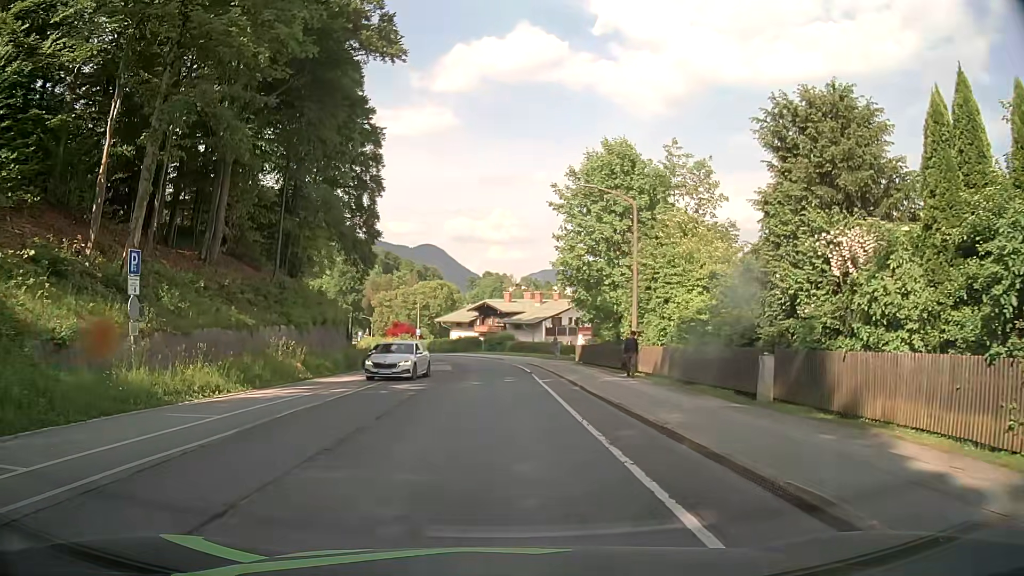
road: tertiary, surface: asphalt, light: Day
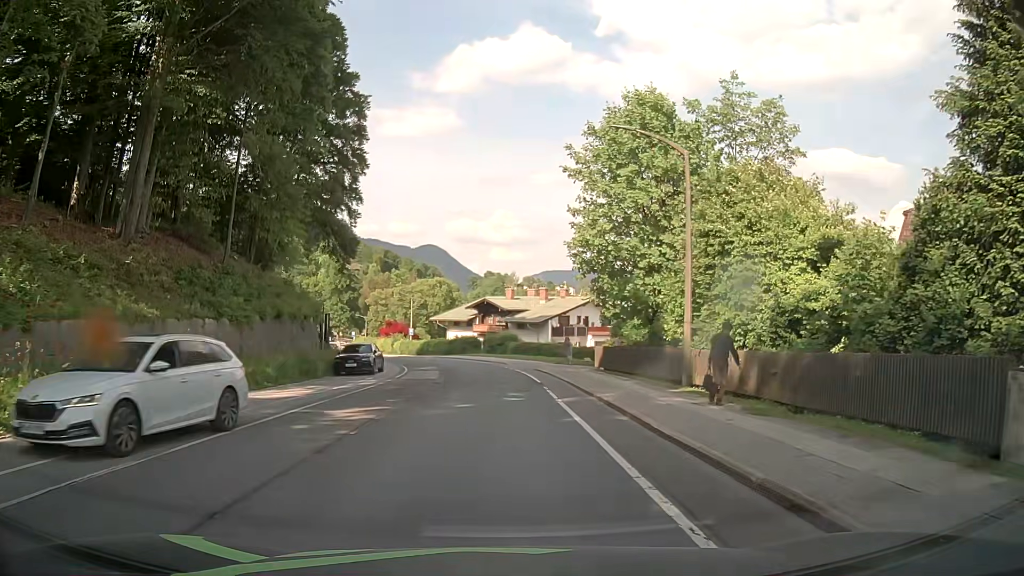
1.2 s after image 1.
(+0.1, +8.0) m; -1°
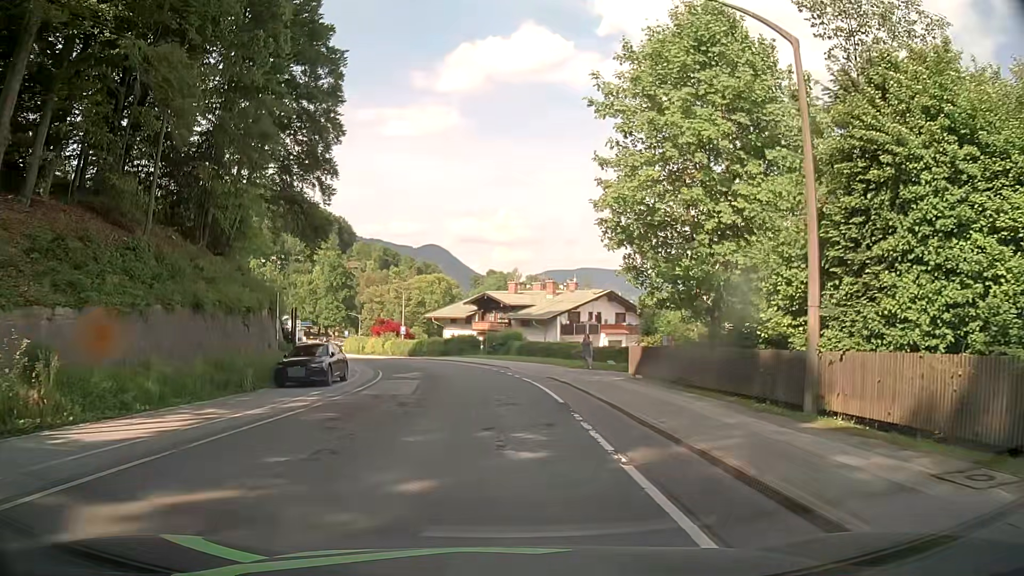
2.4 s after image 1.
(+0.1, +8.4) m; +1°
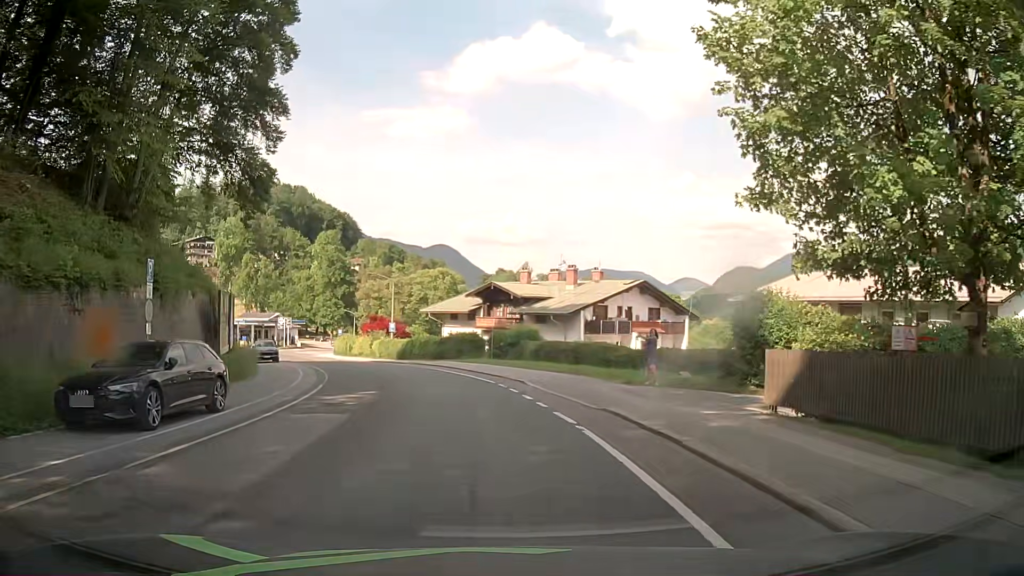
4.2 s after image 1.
(-0.1, +12.4) m; 0°
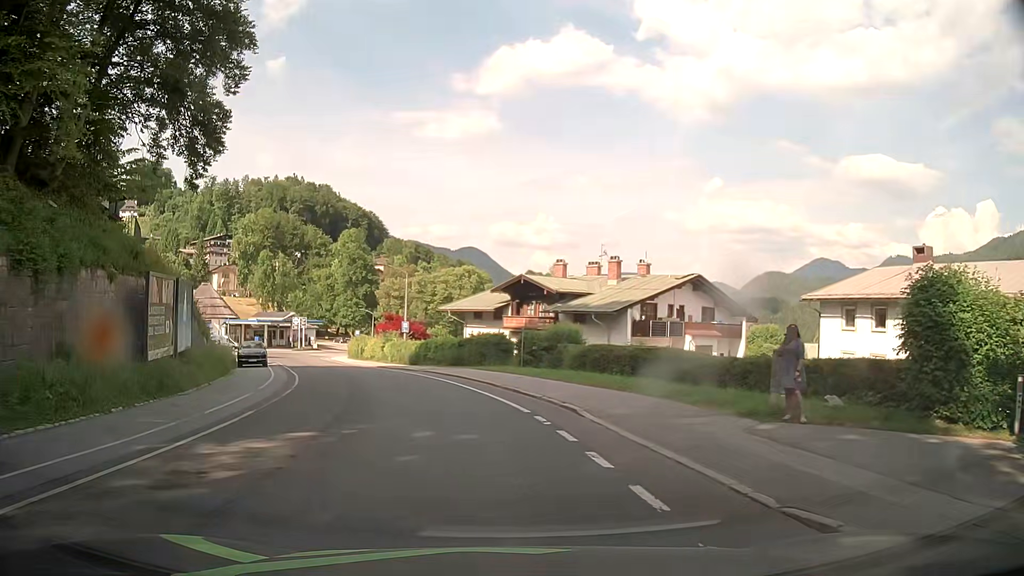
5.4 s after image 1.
(-0.3, +8.4) m; -3°
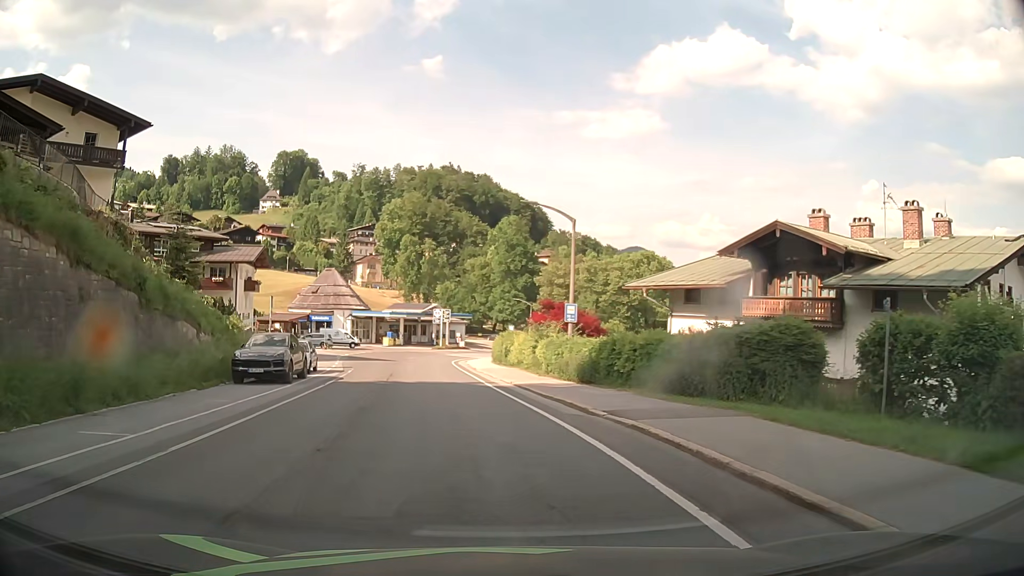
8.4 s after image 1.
(-2.8, +21.9) m; -15°
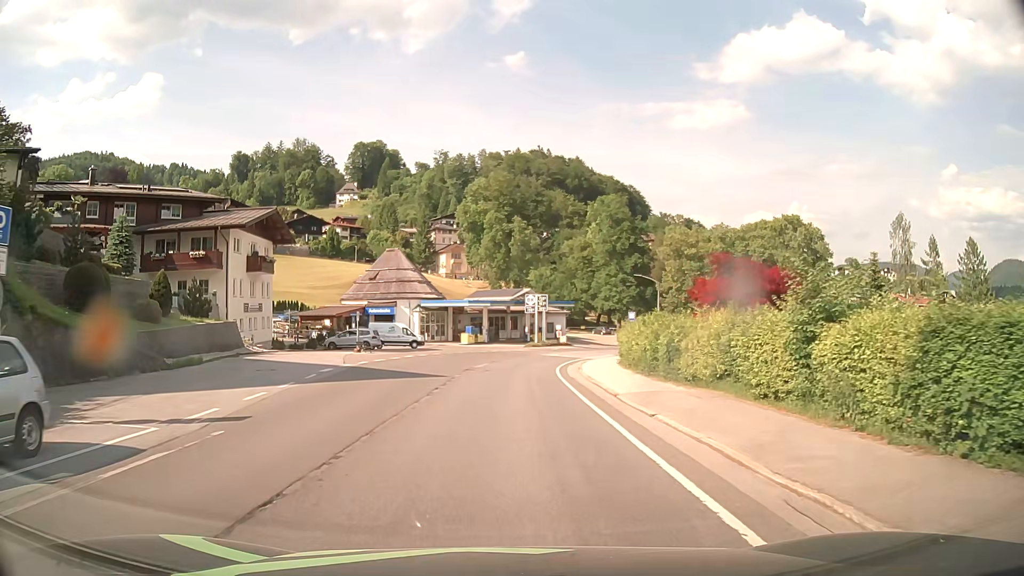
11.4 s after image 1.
(-2.0, +23.9) m; -8°
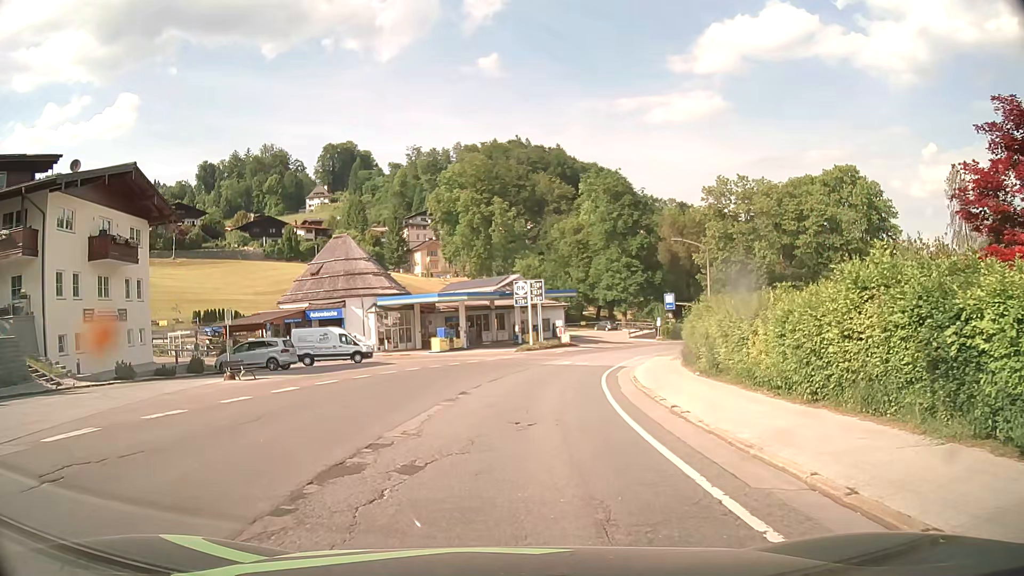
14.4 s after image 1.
(+0.1, +19.8) m; +1°
